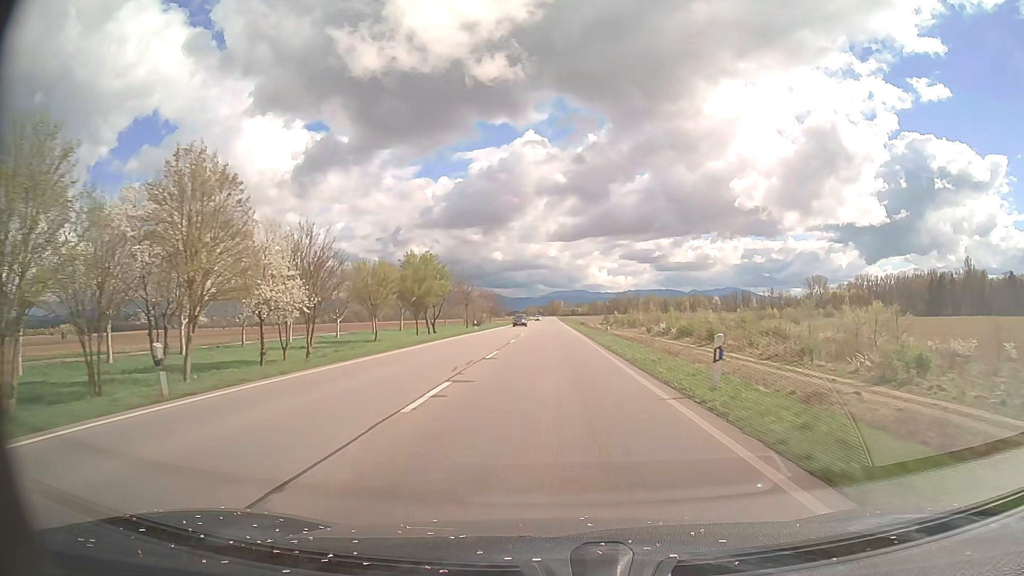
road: primary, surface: asphalt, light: Day
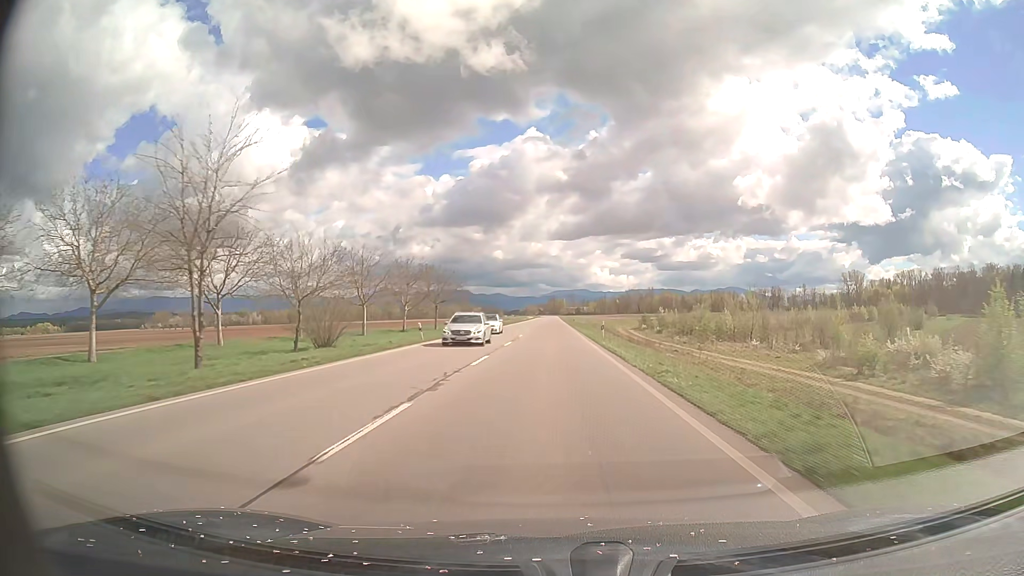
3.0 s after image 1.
(-0.1, +75.2) m; 0°
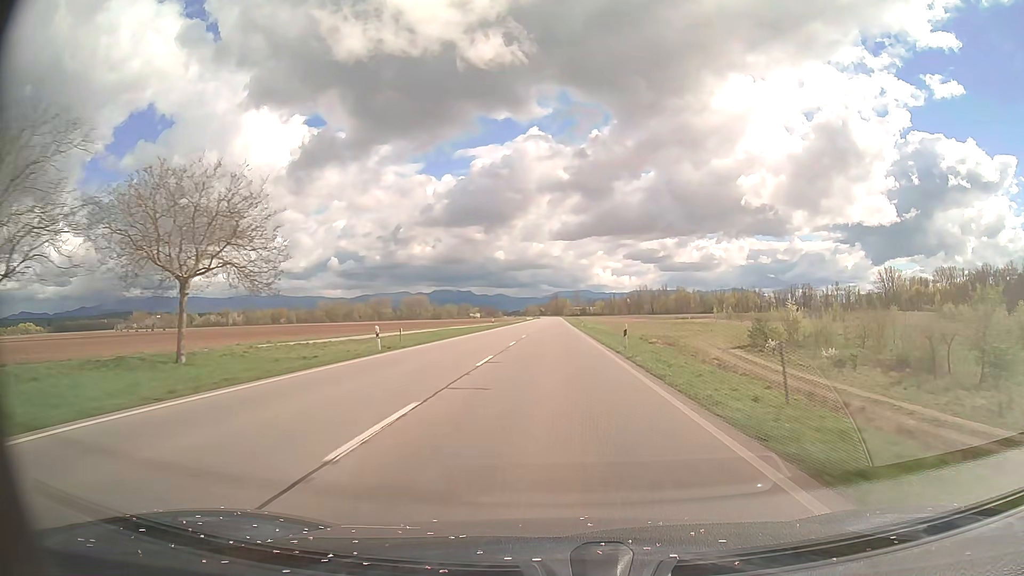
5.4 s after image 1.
(-0.1, +60.1) m; 0°
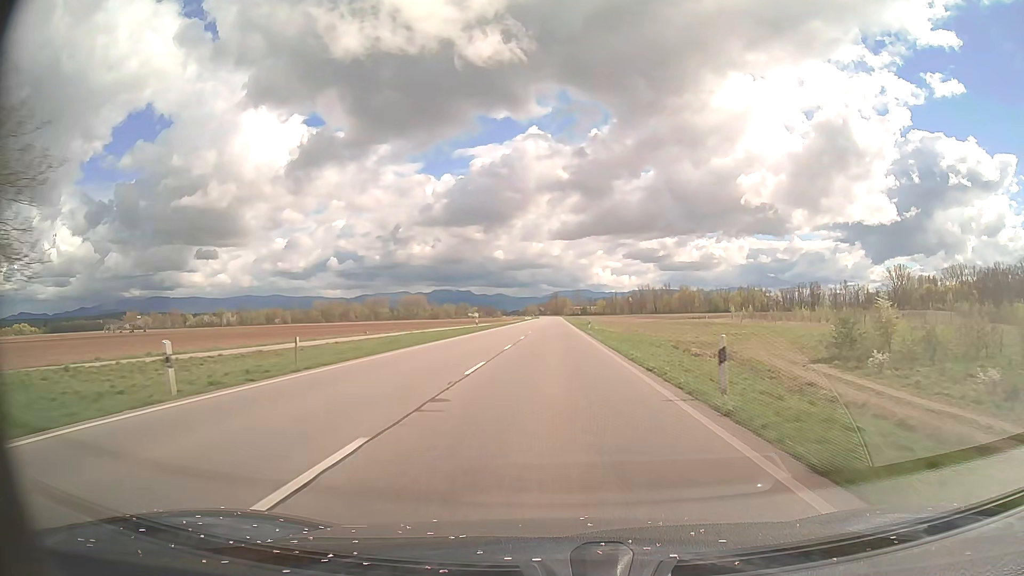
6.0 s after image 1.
(0.0, +15.0) m; 0°
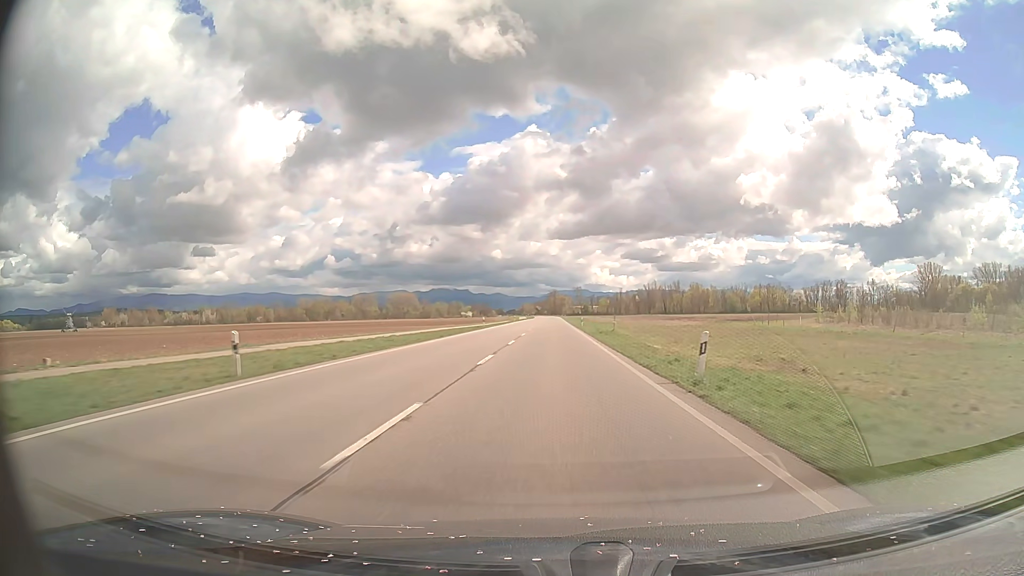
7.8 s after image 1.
(0.0, +45.0) m; 0°
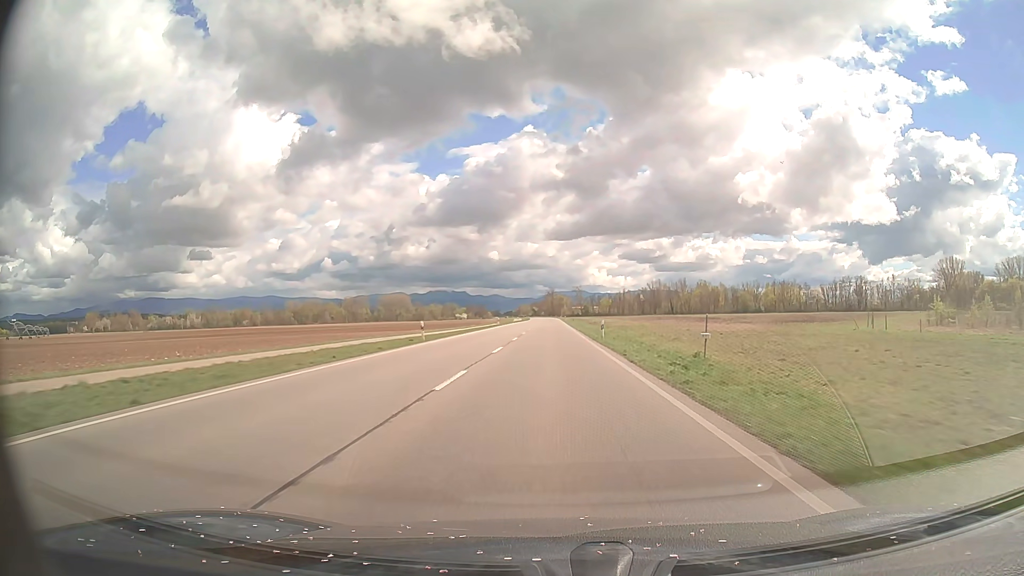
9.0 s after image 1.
(+0.1, +30.0) m; 0°
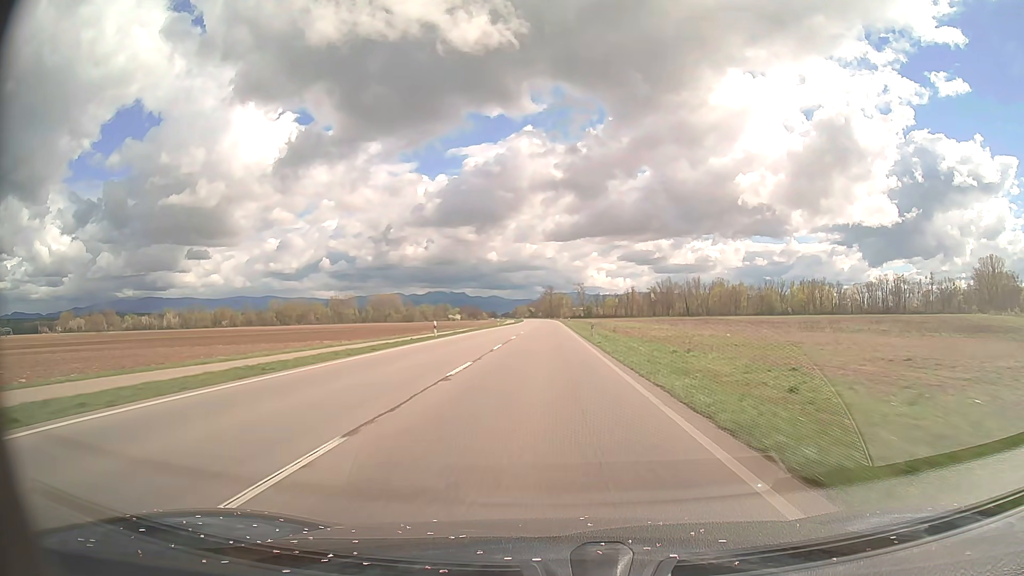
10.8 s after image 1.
(+0.1, +44.9) m; 0°
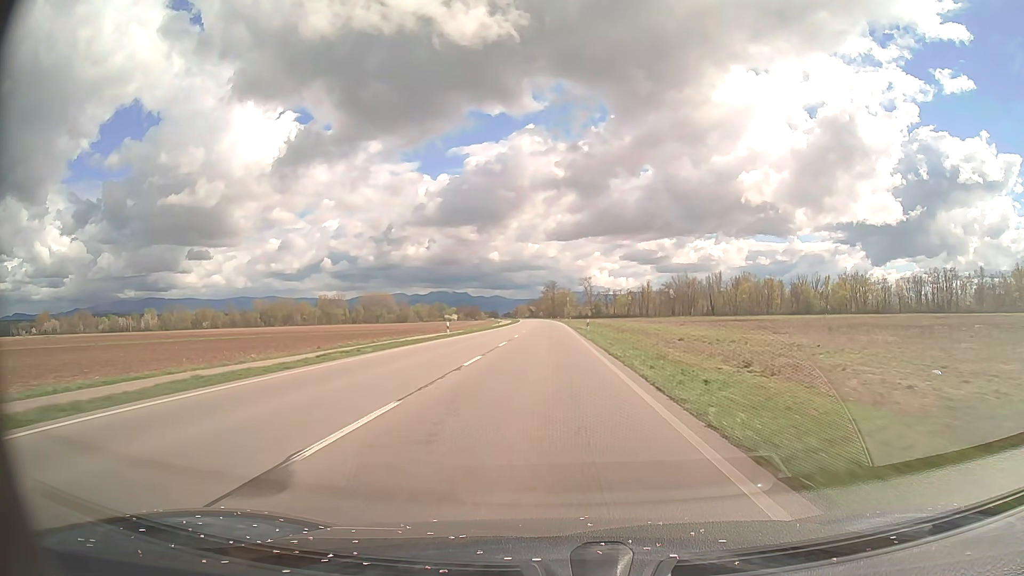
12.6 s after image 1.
(-0.1, +44.9) m; 0°
(0, +10) (0, +20) (0, +30) (0, +40) (0, +50) (0, +60) (0, +70) (-1, +80) (-1, +90) (-1, +100) m
